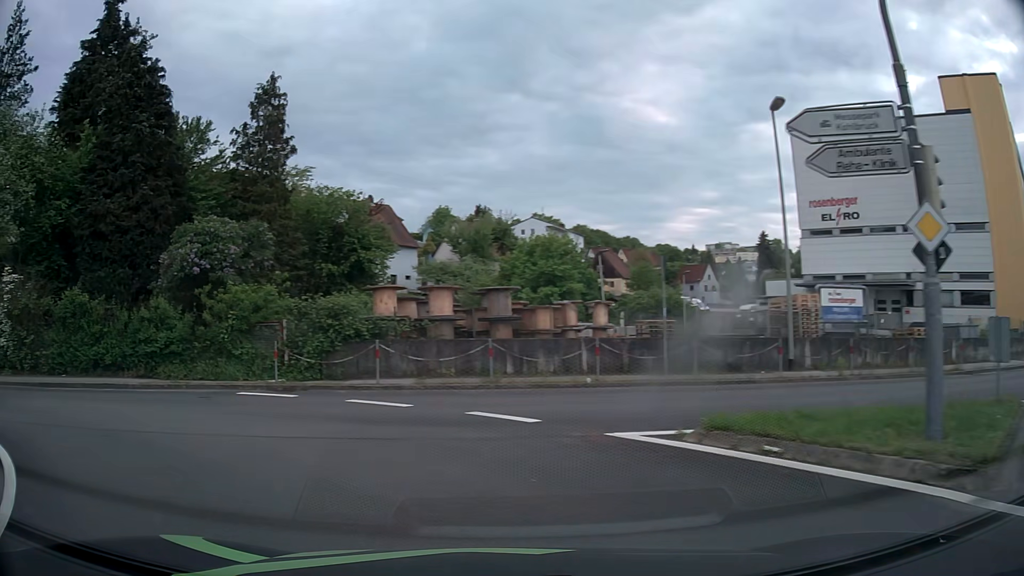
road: tertiary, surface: asphalt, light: Day
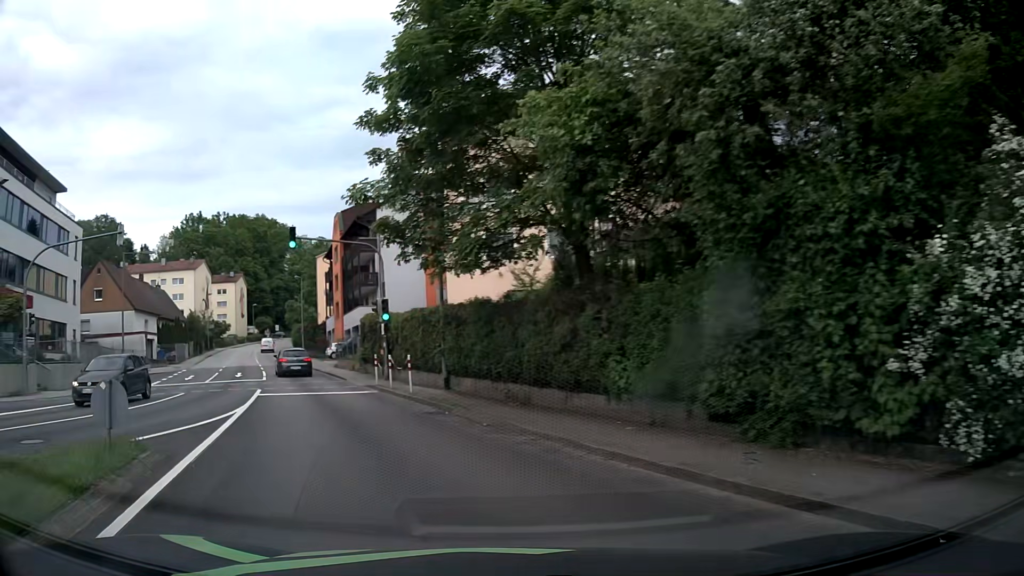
(-10.5, +11.4) m; -78°
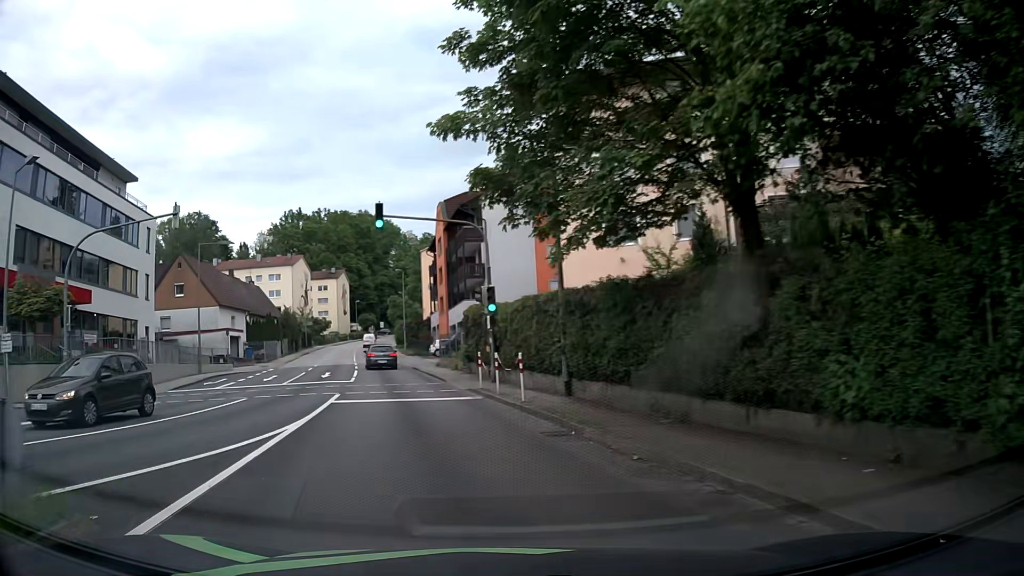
(-0.3, +4.1) m; -9°
(-1, +10) (-3, +20) (-6, +29) (-8, +39) (-10, +49) (-13, +59) (-15, +68) (-17, +78) (-19, +88) (-21, +98) m
